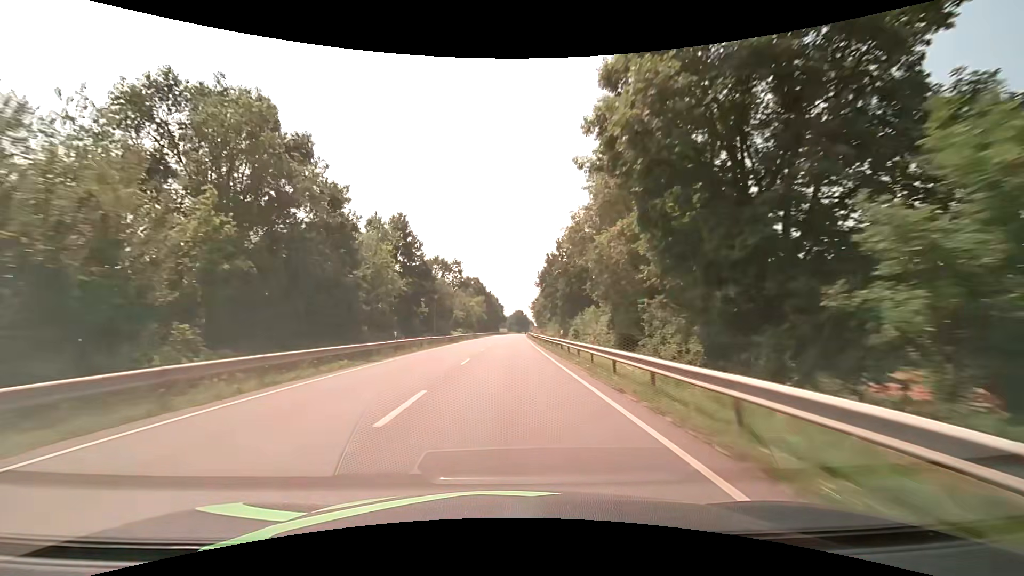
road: secondary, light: Day
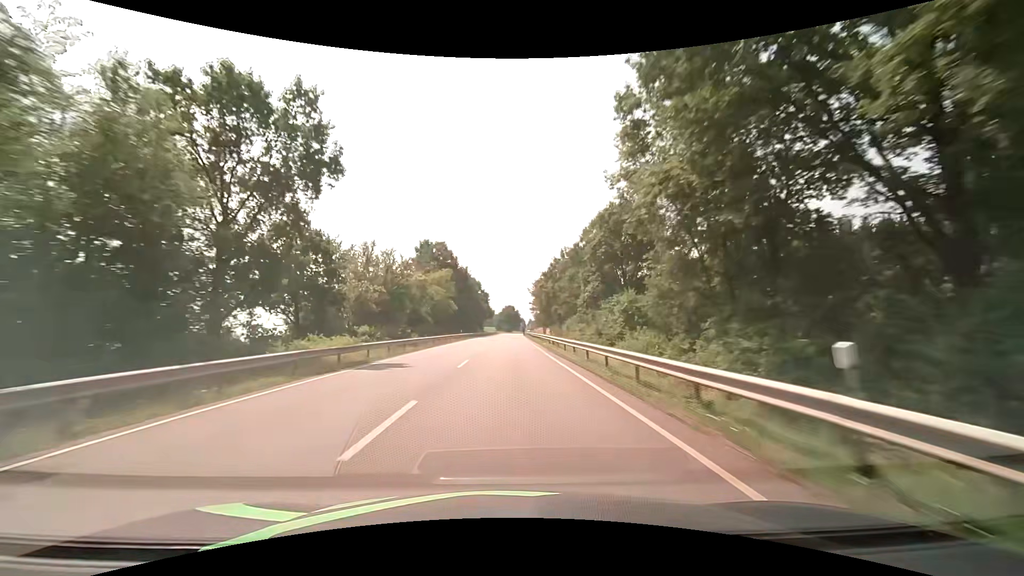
(+0.6, +62.4) m; +2°
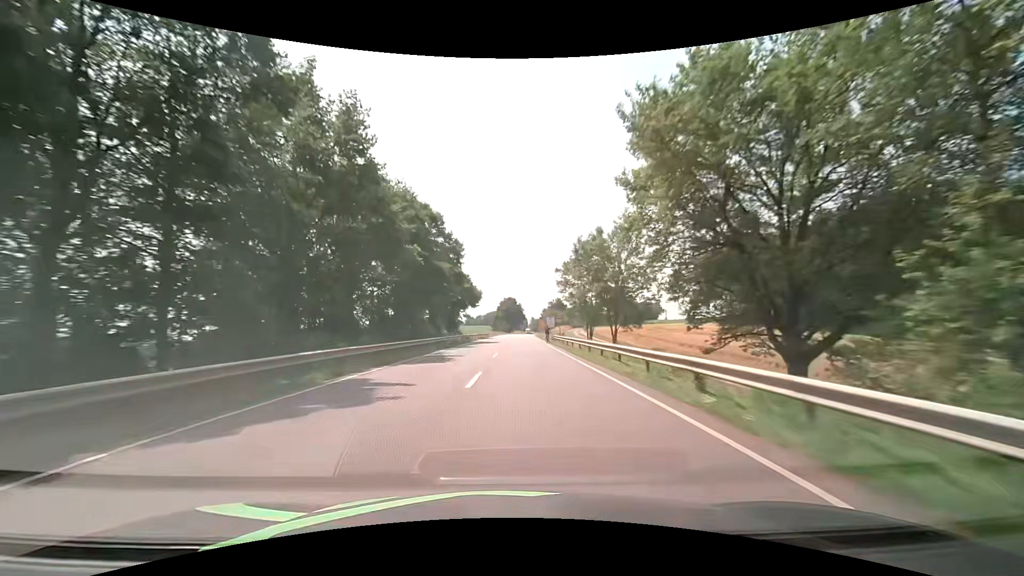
(-0.4, +78.6) m; 0°
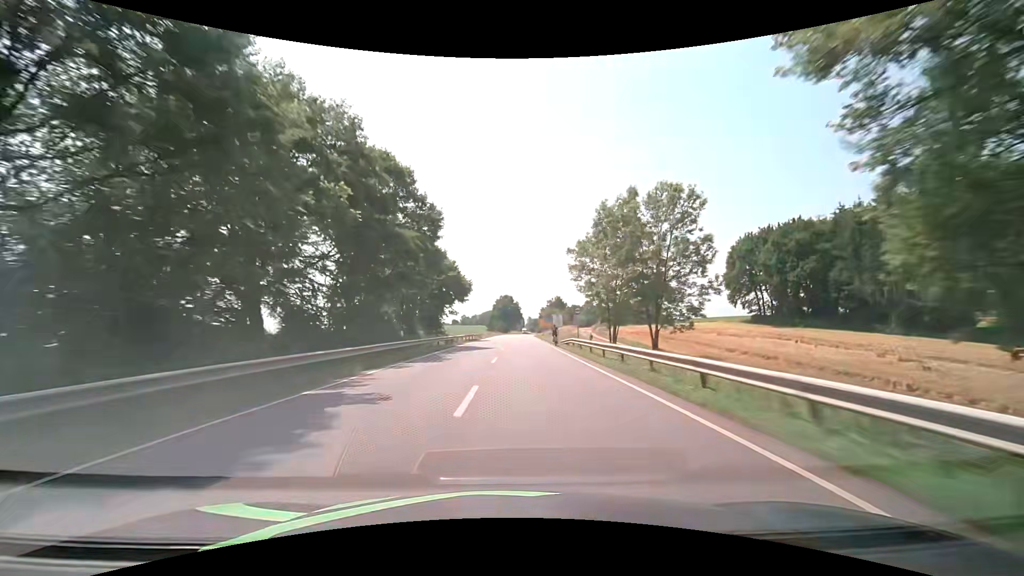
(0.0, +15.8) m; 0°
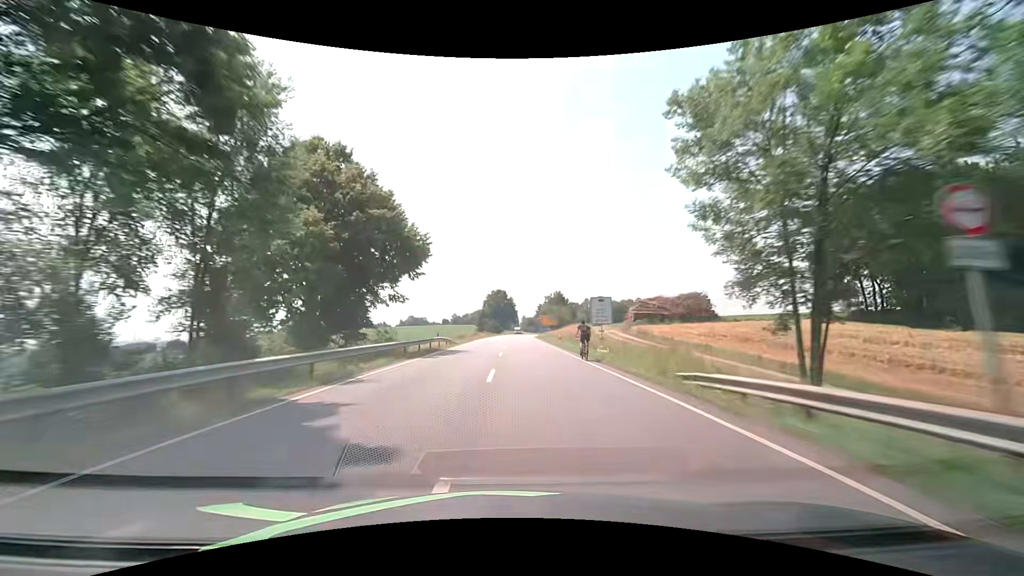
(+0.3, +31.6) m; +1°
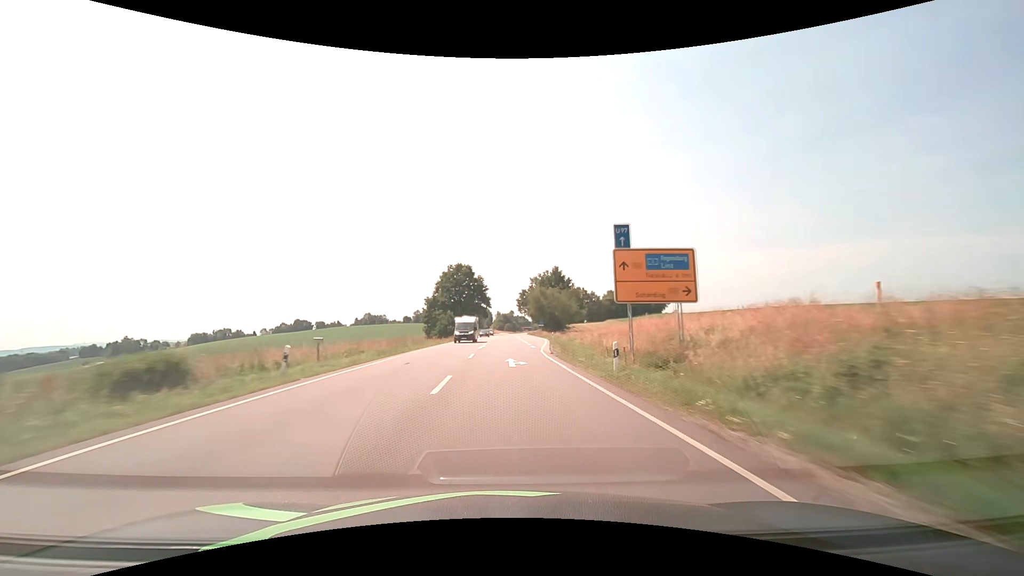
(+1.8, +79.1) m; +3°
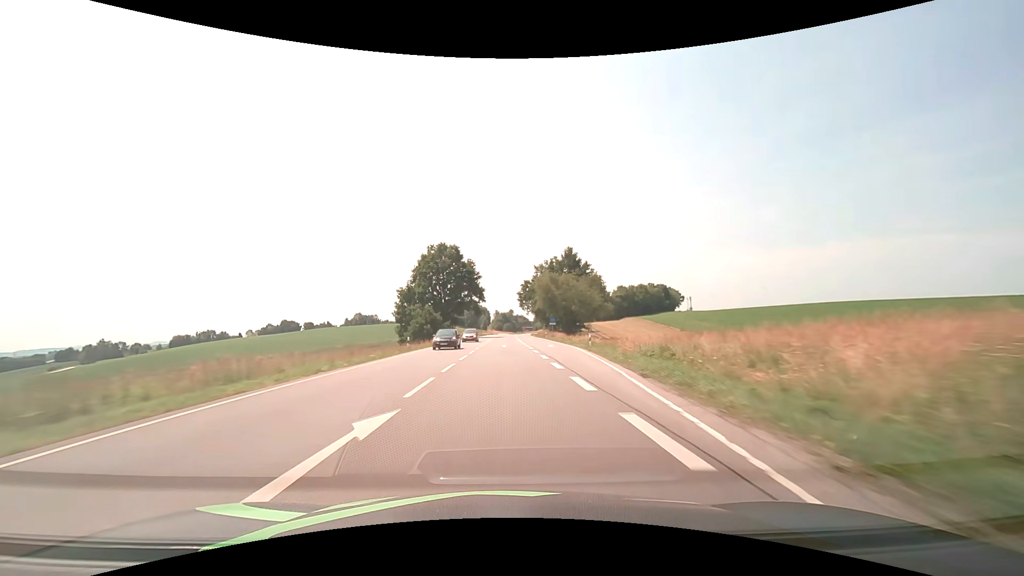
(+0.1, +31.8) m; 0°
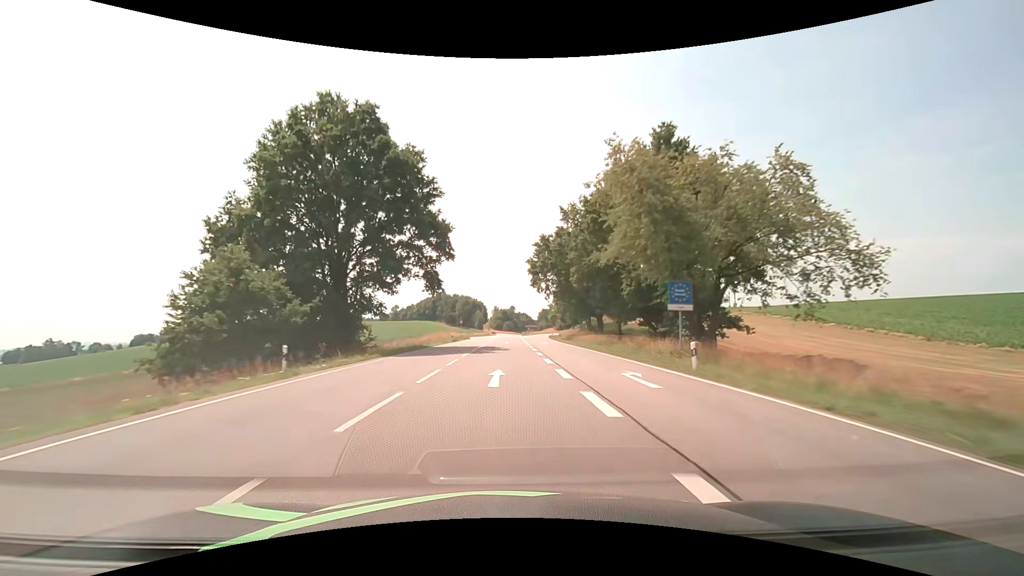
(0.0, +63.4) m; 0°
(0, +10) (0, +20) (0, +30) (0, +40) (0, +50) (0, +60) (0, +70) (0, +80) (+1, +90) (+1, +100) m
